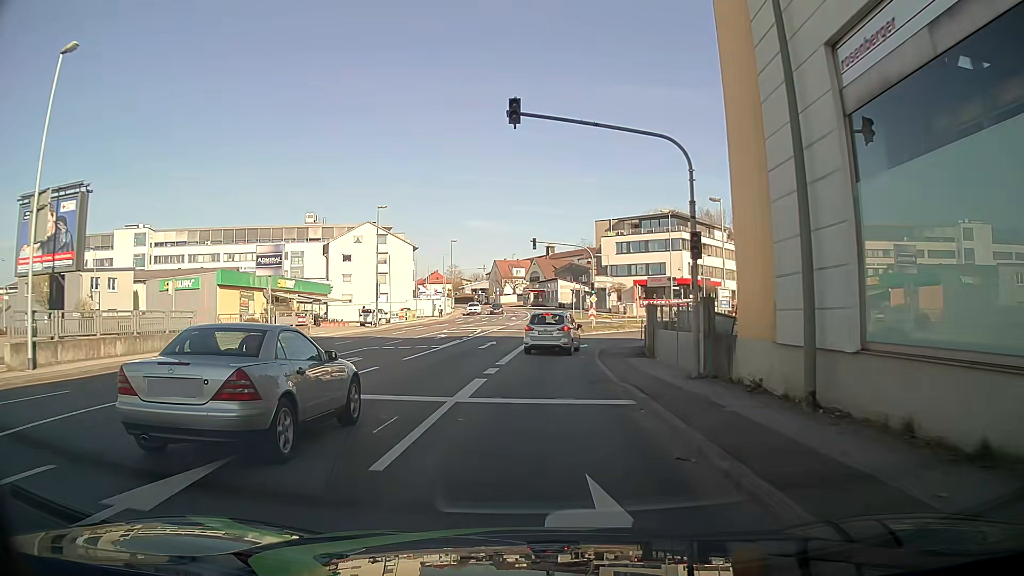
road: tertiary_link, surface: asphalt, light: Day
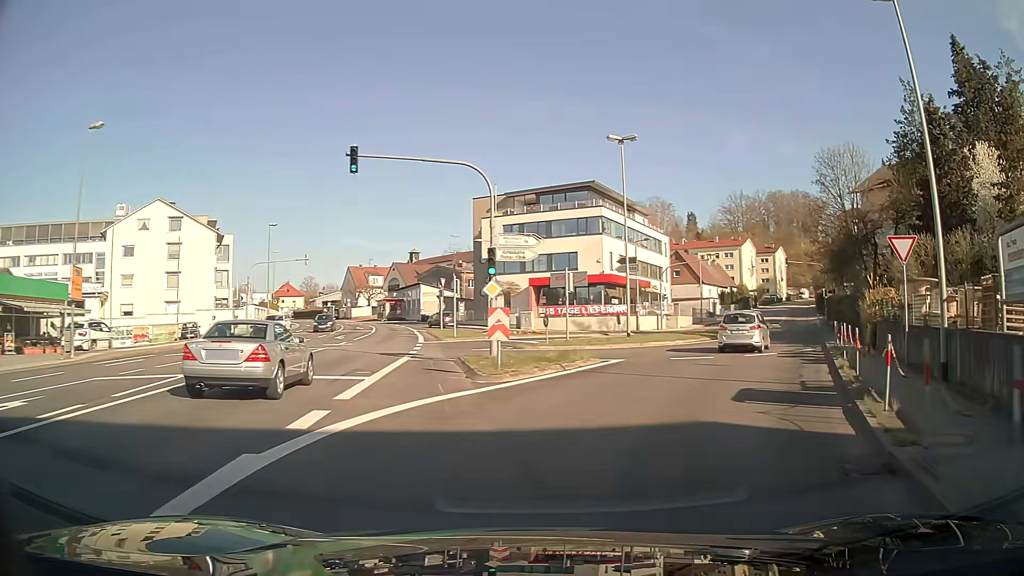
(+1.2, +29.4) m; +11°
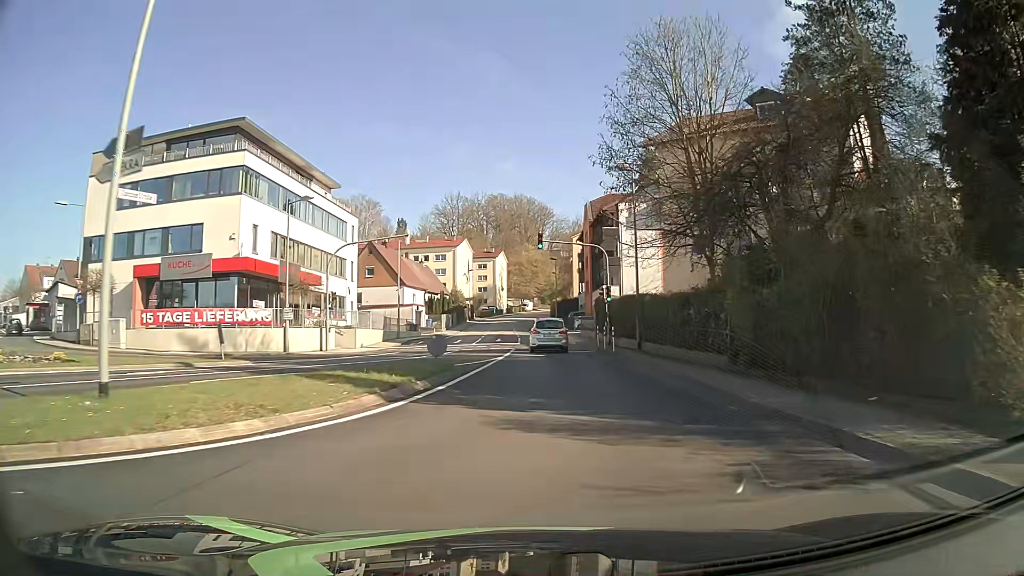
(+6.3, +23.5) m; +25°
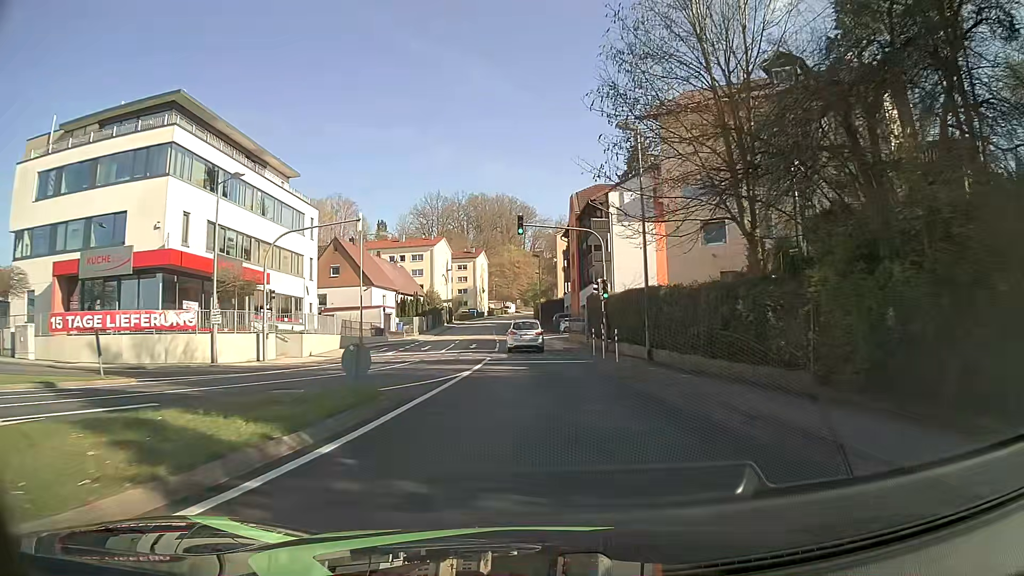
(+0.1, +6.8) m; +1°
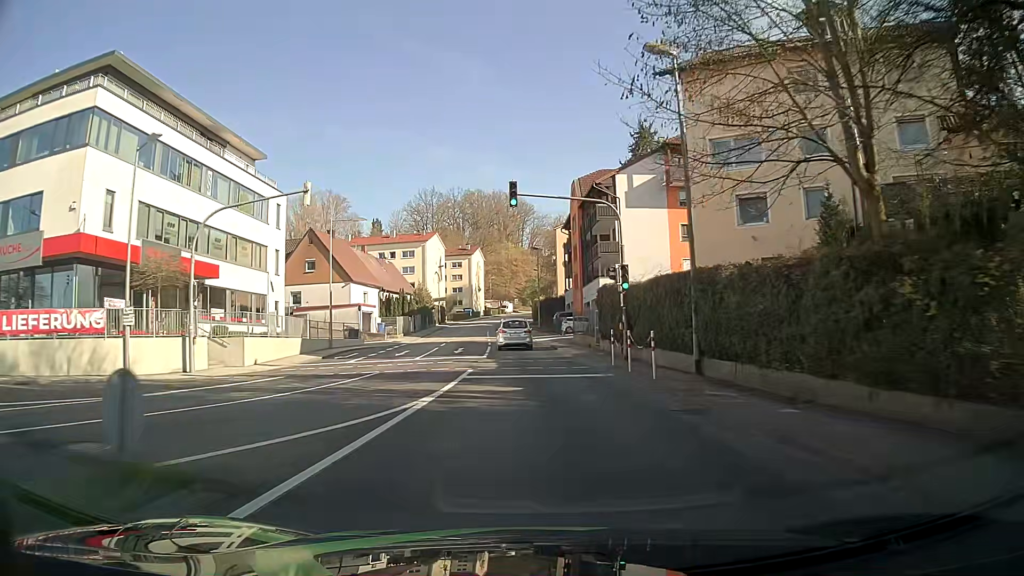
(0.0, +7.0) m; 0°
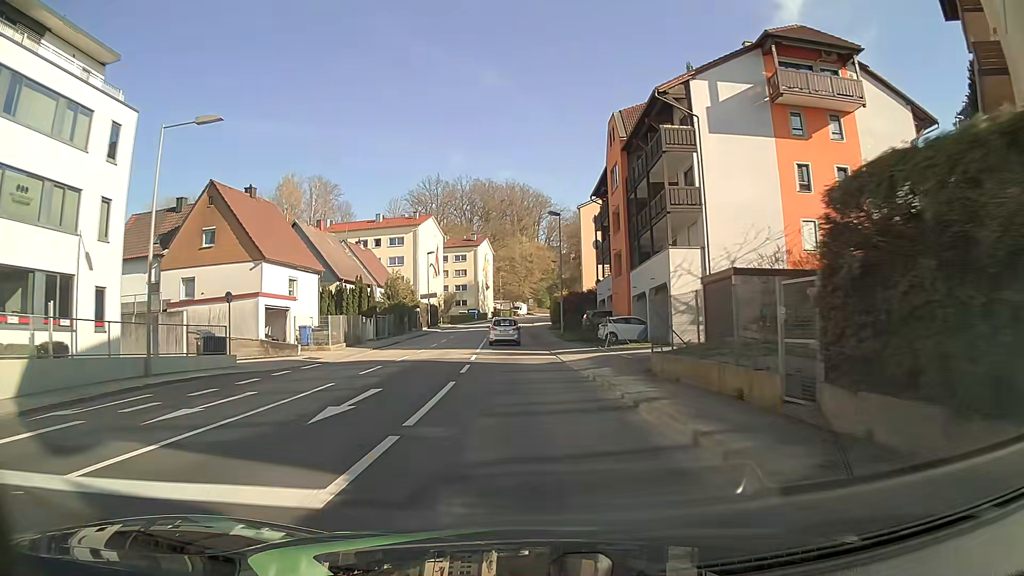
(-0.3, +22.1) m; -2°
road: tertiary
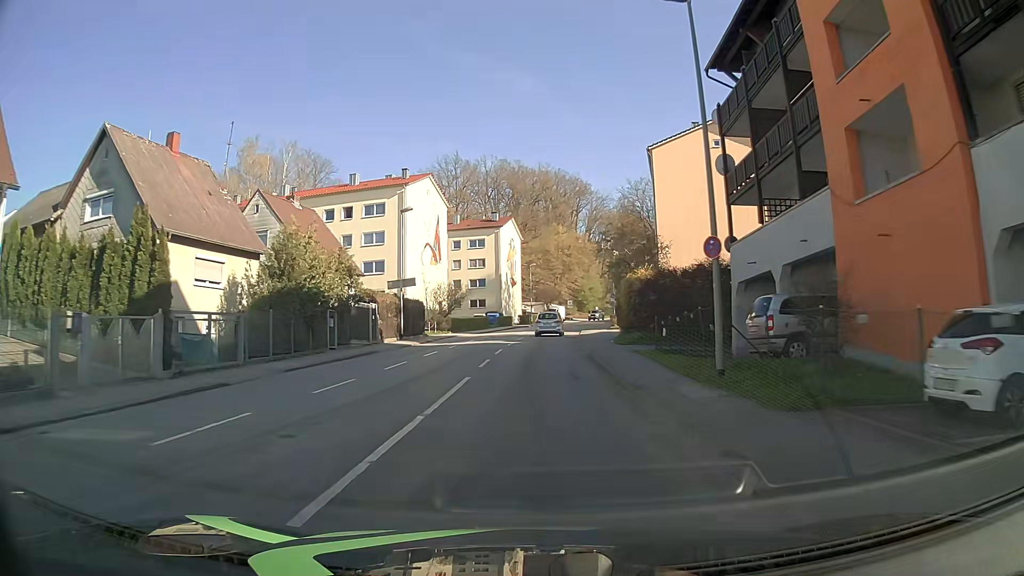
(-0.8, +30.2) m; -3°
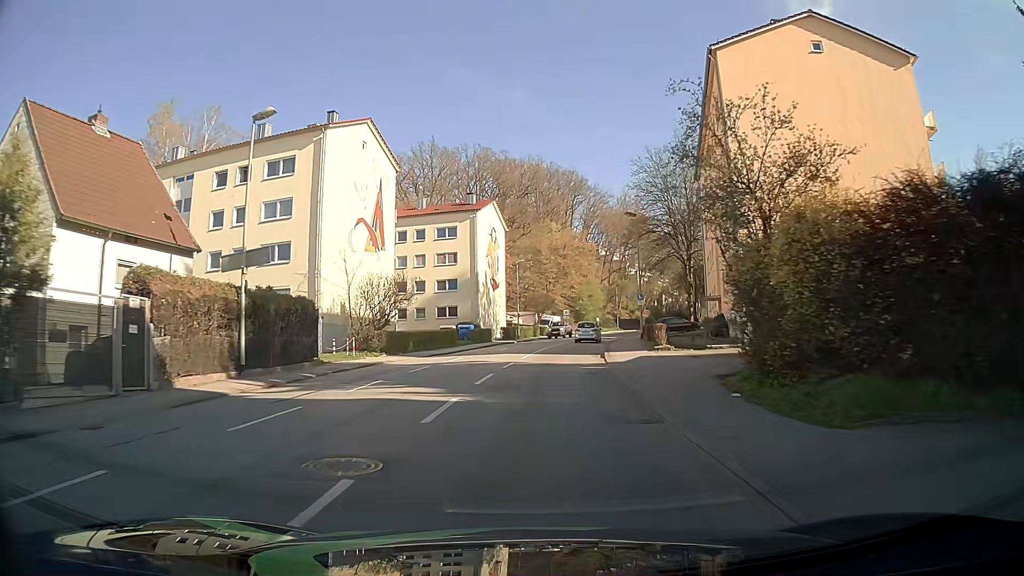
(+0.1, +22.0) m; +1°
(0, +10) (0, +20) (+1, +30) (+2, +40) (+4, +50) (+5, +60) (+7, +69) (+10, +79) (+13, +89) (+16, +98) m
